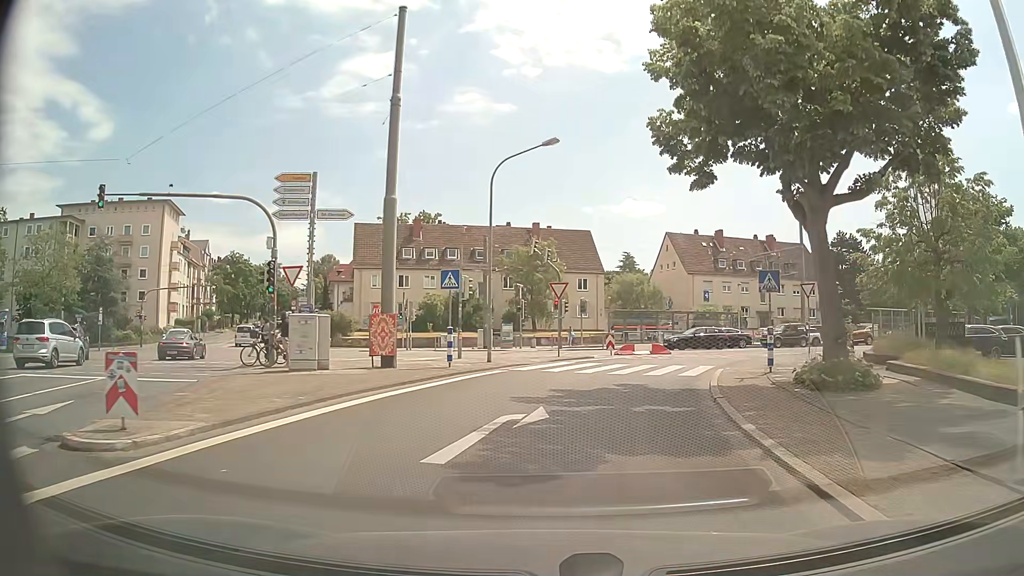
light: Day
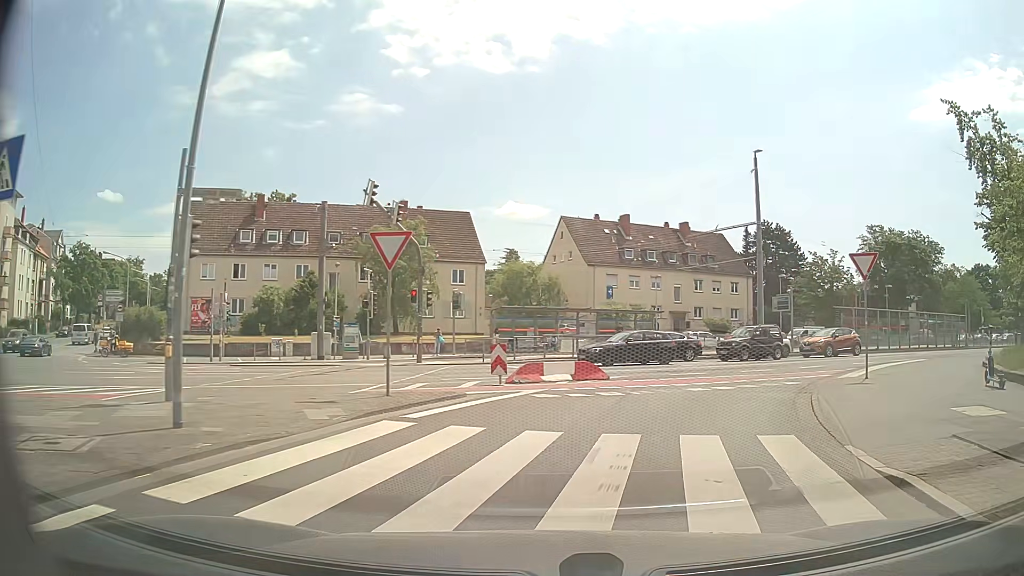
(+0.9, +15.0) m; +10°
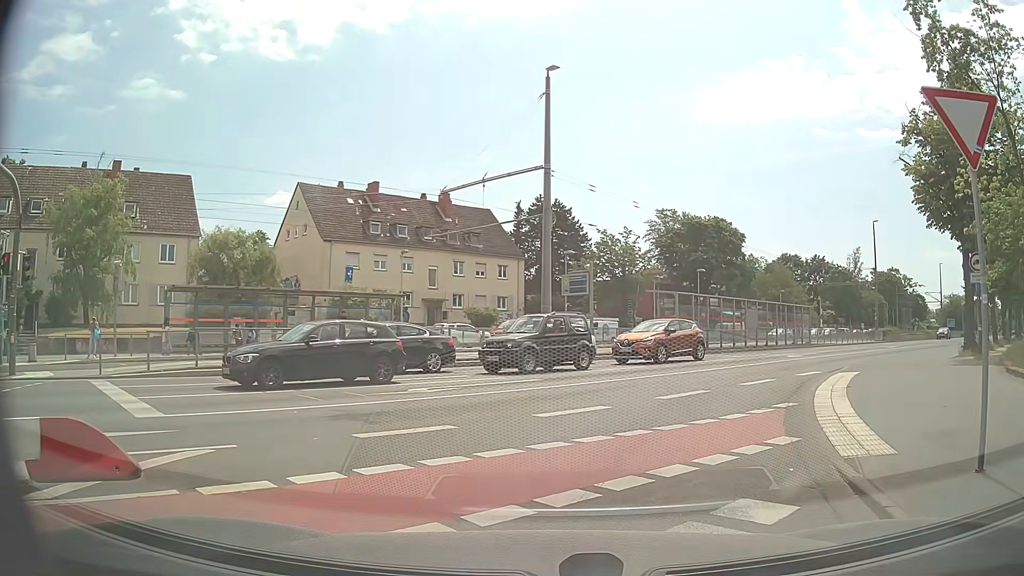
(+2.6, +12.6) m; +20°
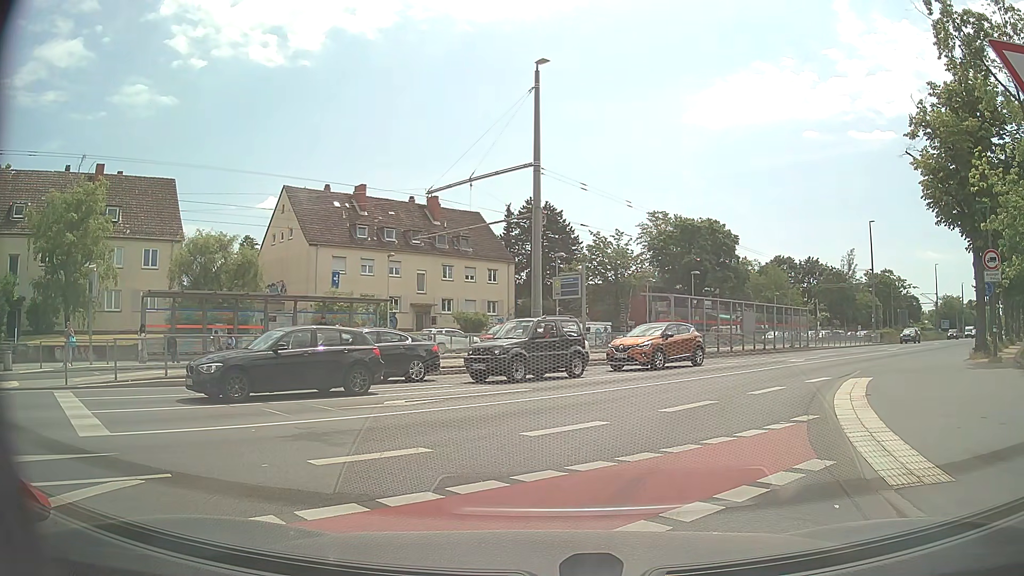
(0.0, +1.2) m; +1°
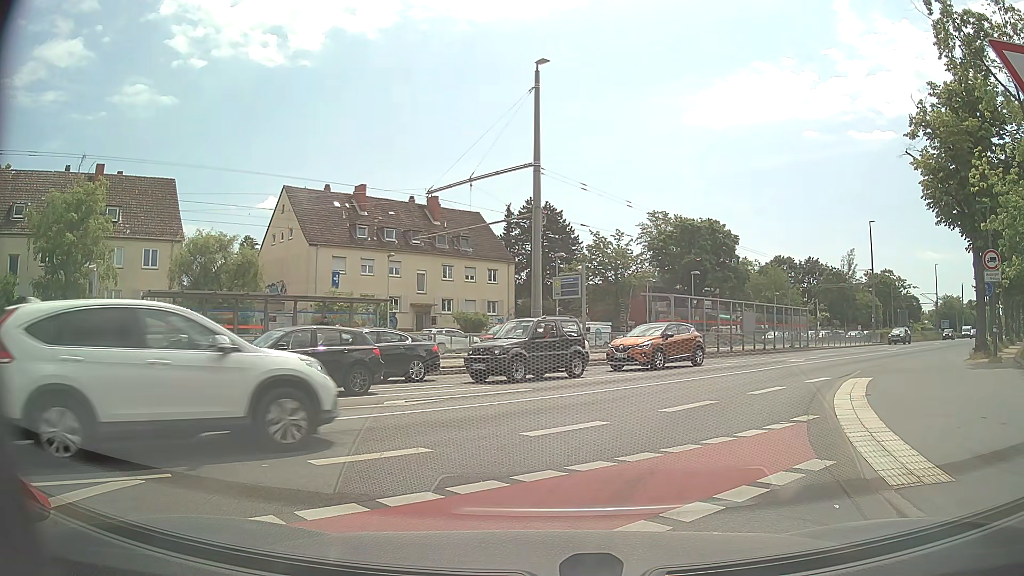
(0.0, 0.0) m; 0°
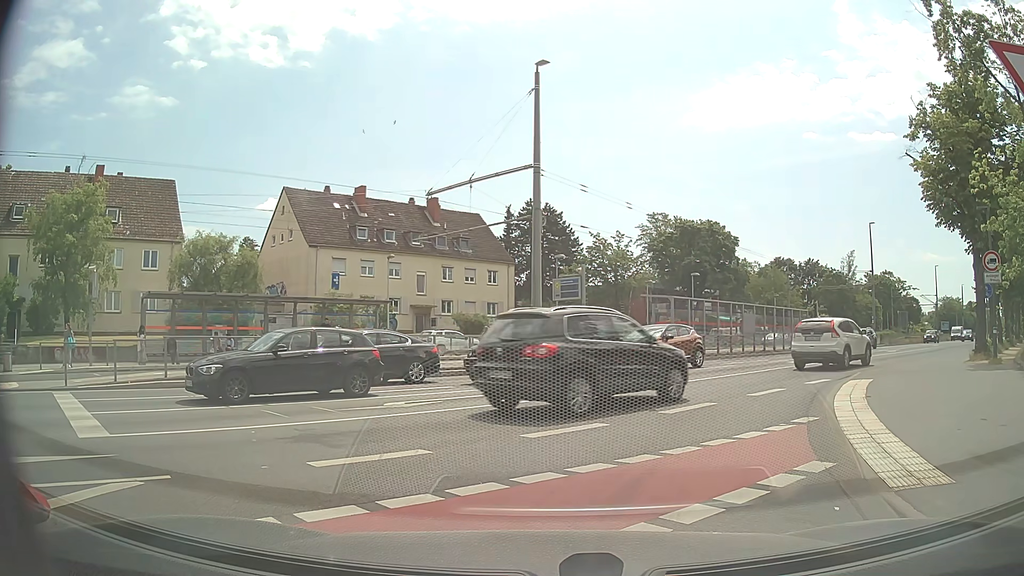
(0.0, 0.0) m; 0°
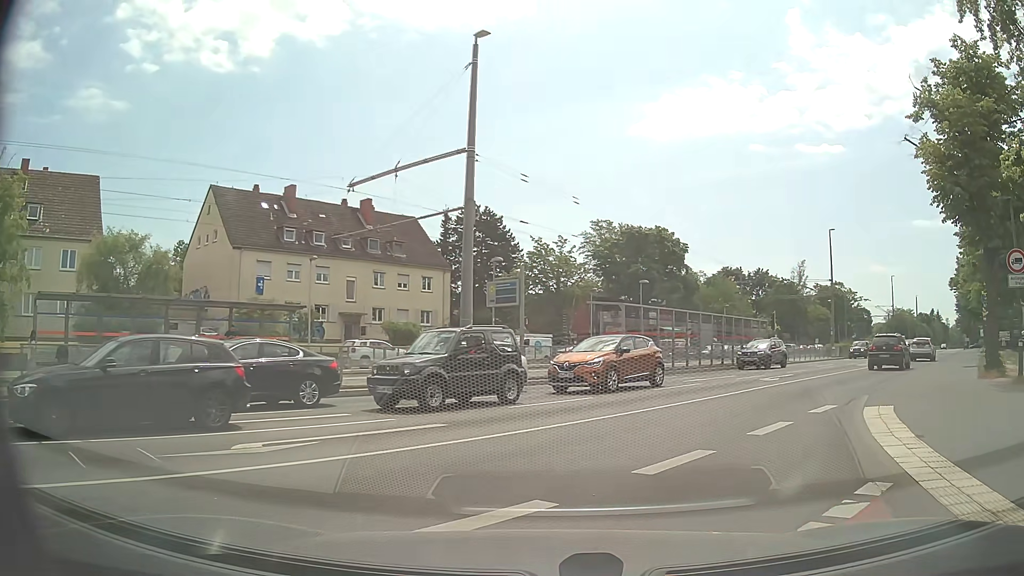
(+0.1, +4.2) m; +2°
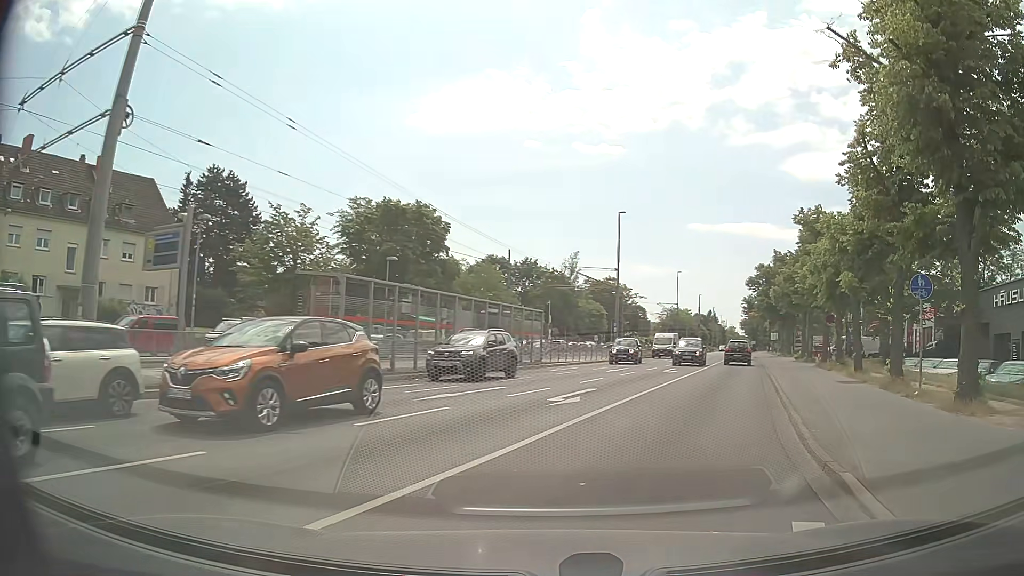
(+2.0, +9.2) m; +21°
(+2, +10) (+5, +19) (+8, +29) (+12, +38) (+15, +48) (+18, +57) (+22, +66) (+25, +76) (+28, +85) (+31, +95) m
